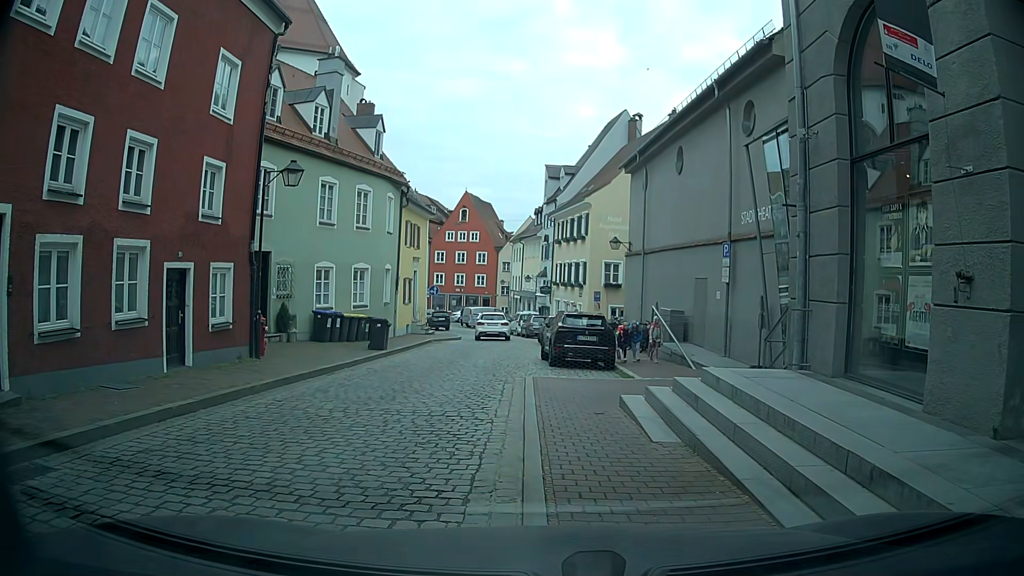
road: residential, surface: sett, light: Day
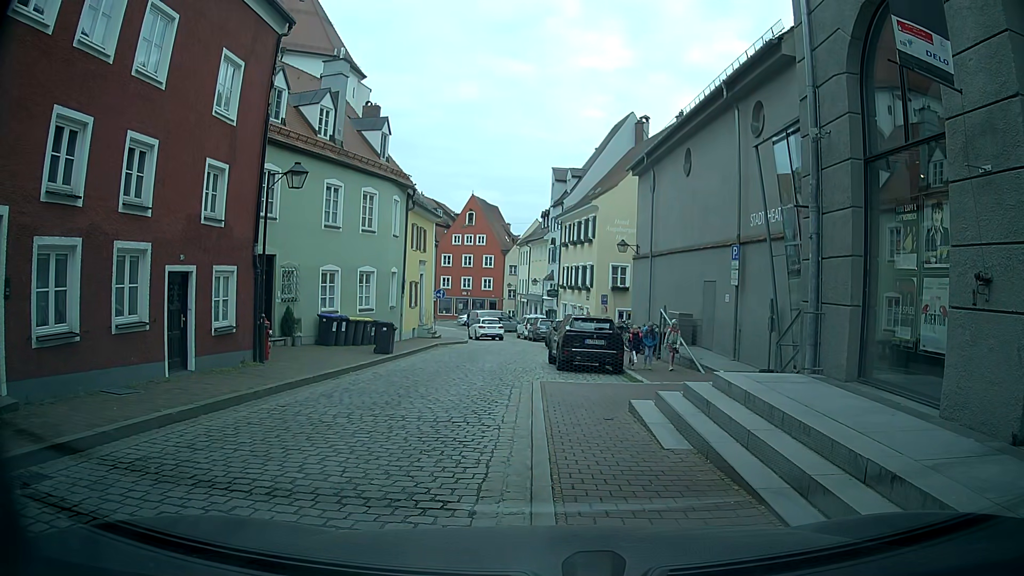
(0.0, +0.2) m; 0°
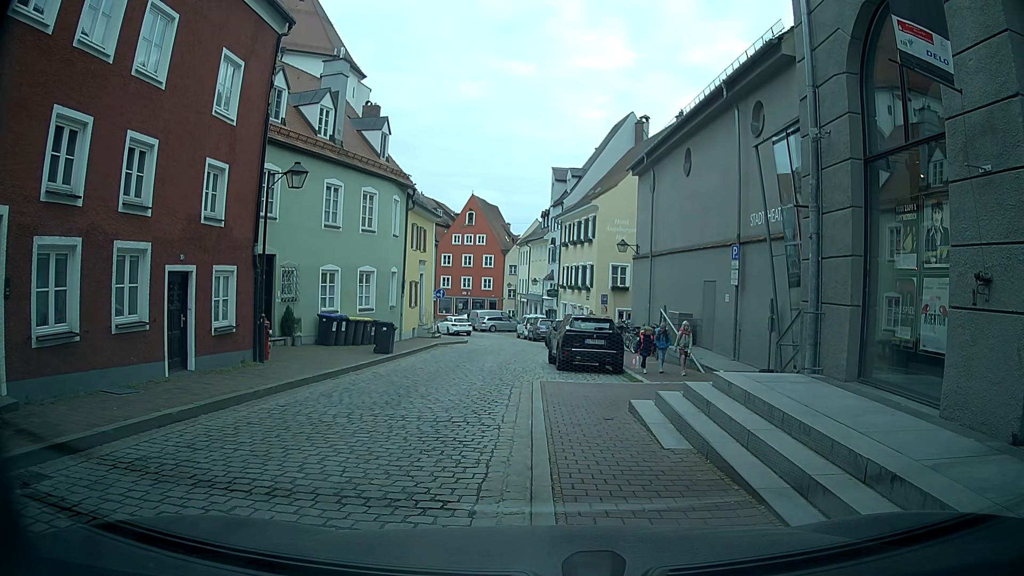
(0.0, 0.0) m; 0°
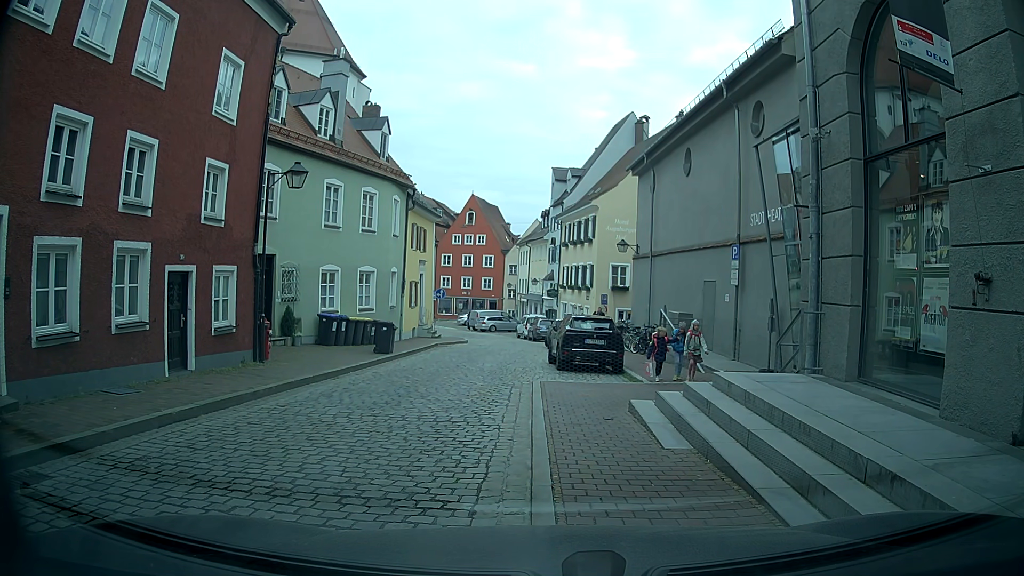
(0.0, 0.0) m; 0°
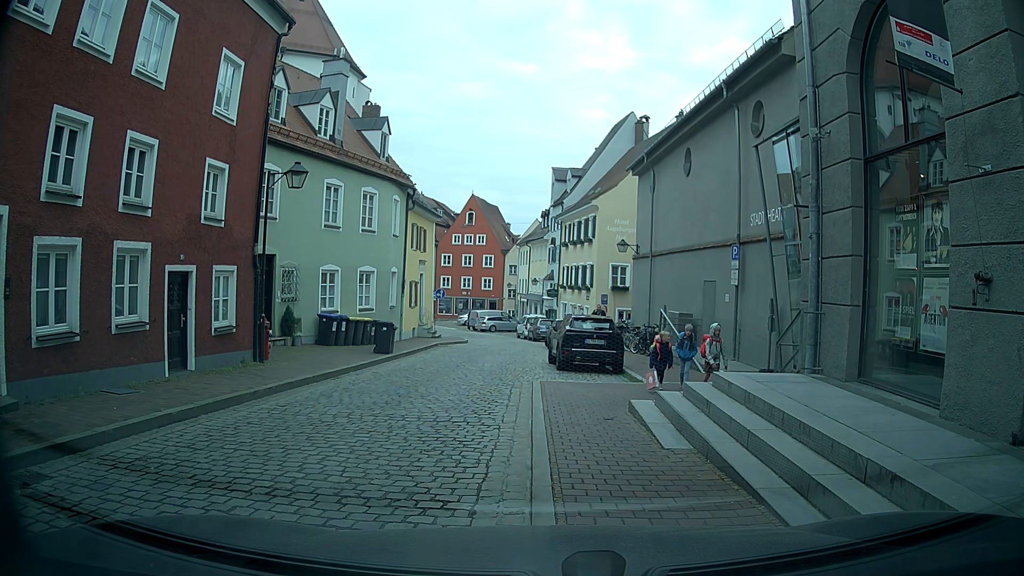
(0.0, 0.0) m; 0°
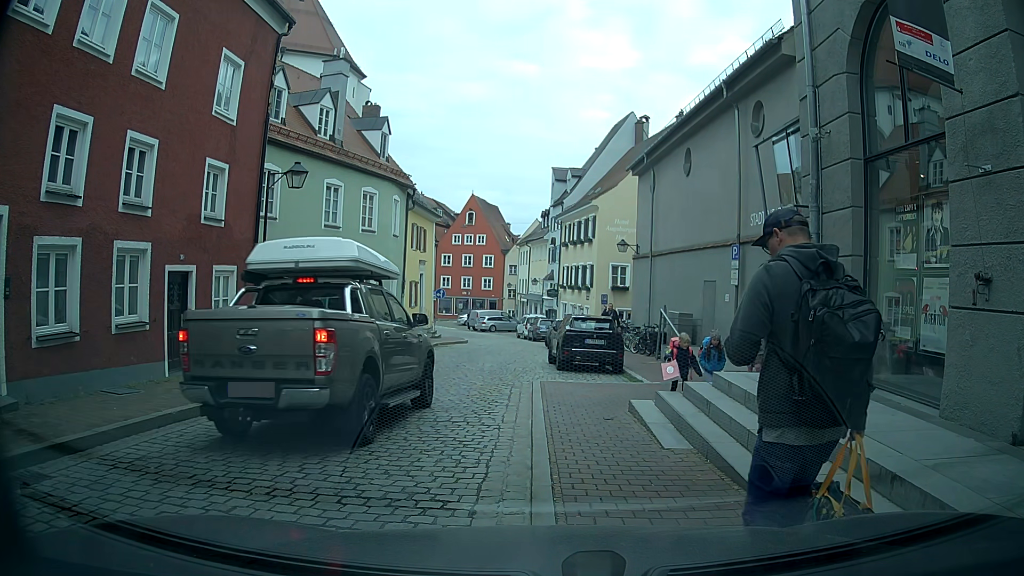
(0.0, 0.0) m; 0°
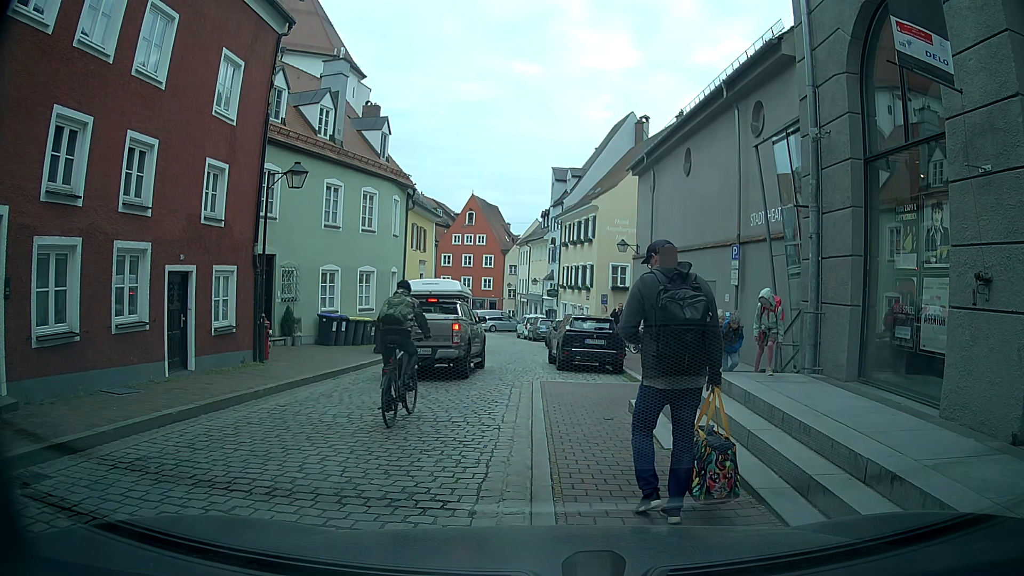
(0.0, 0.0) m; 0°
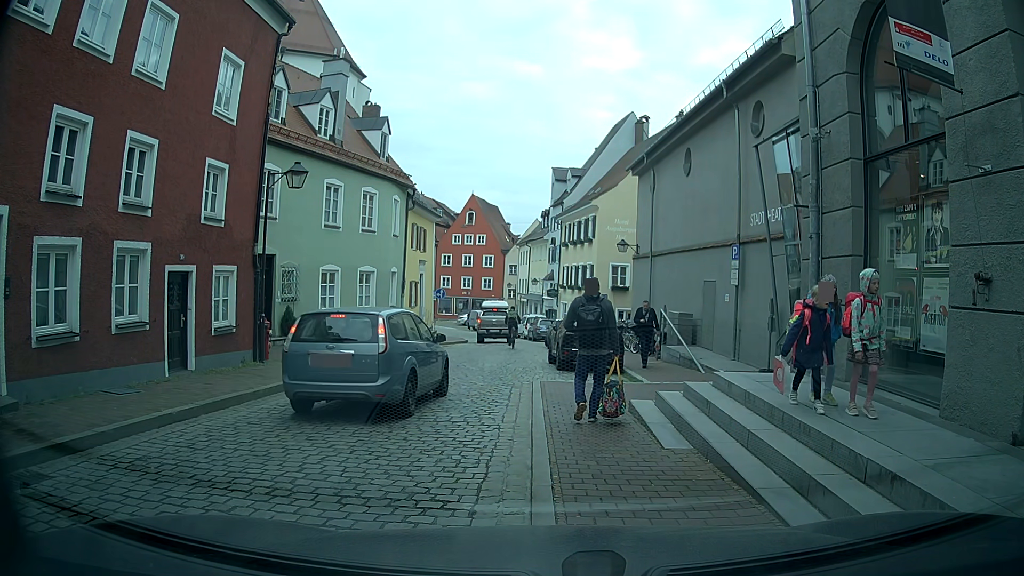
(0.0, 0.0) m; 0°
